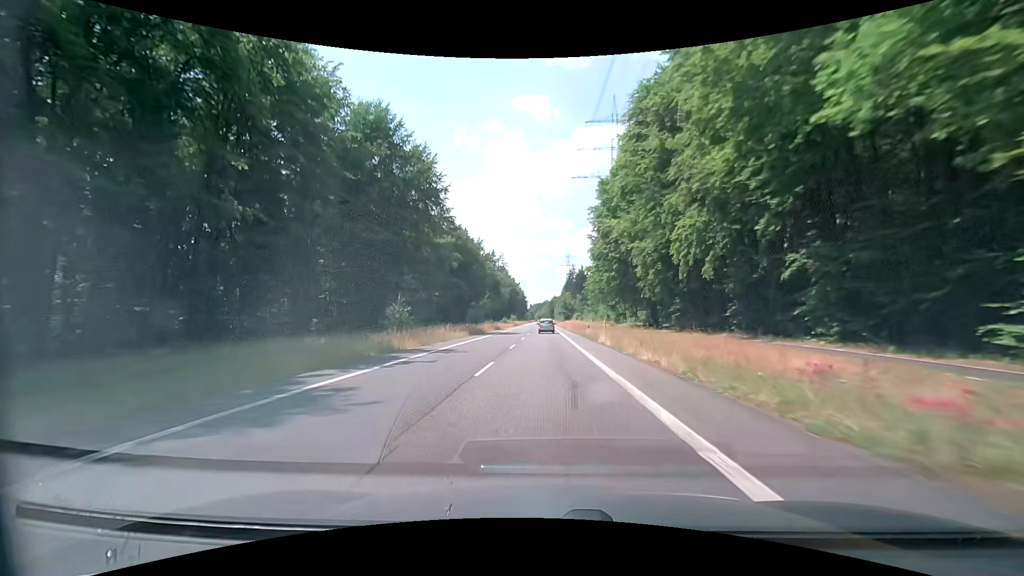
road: secondary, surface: asphalt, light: Day
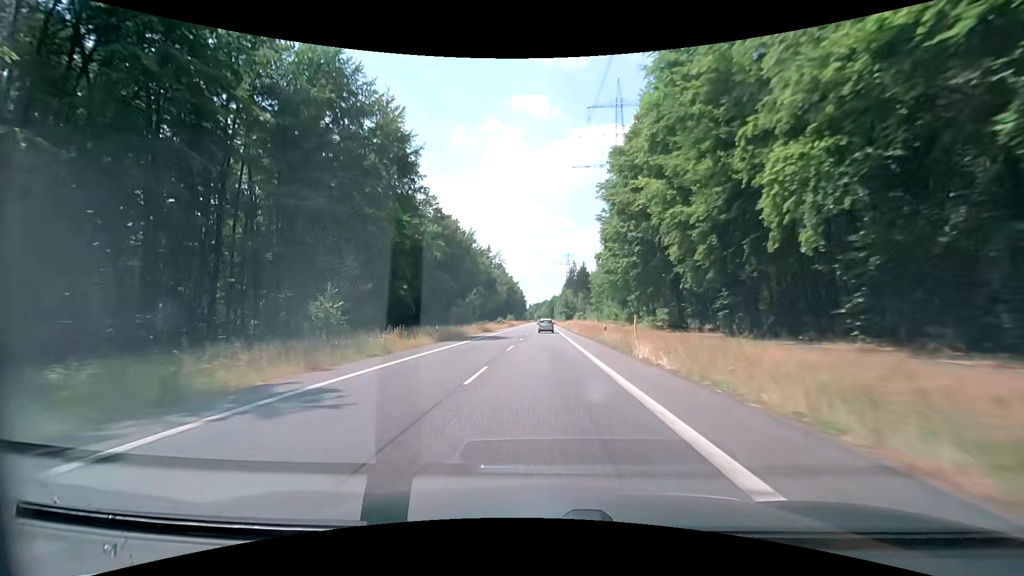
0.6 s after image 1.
(0.0, +13.5) m; 0°
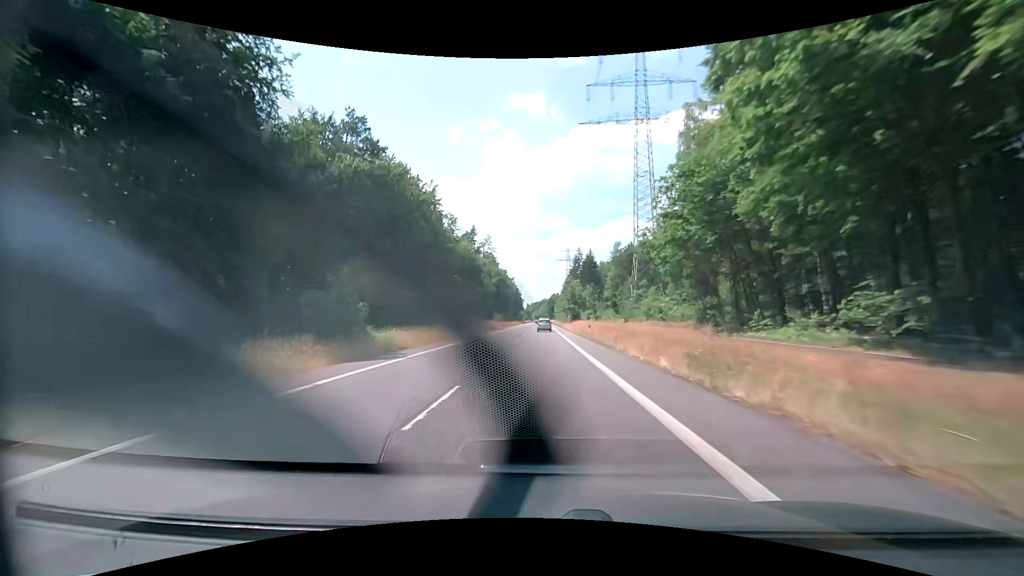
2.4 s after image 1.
(+0.2, +40.3) m; 0°
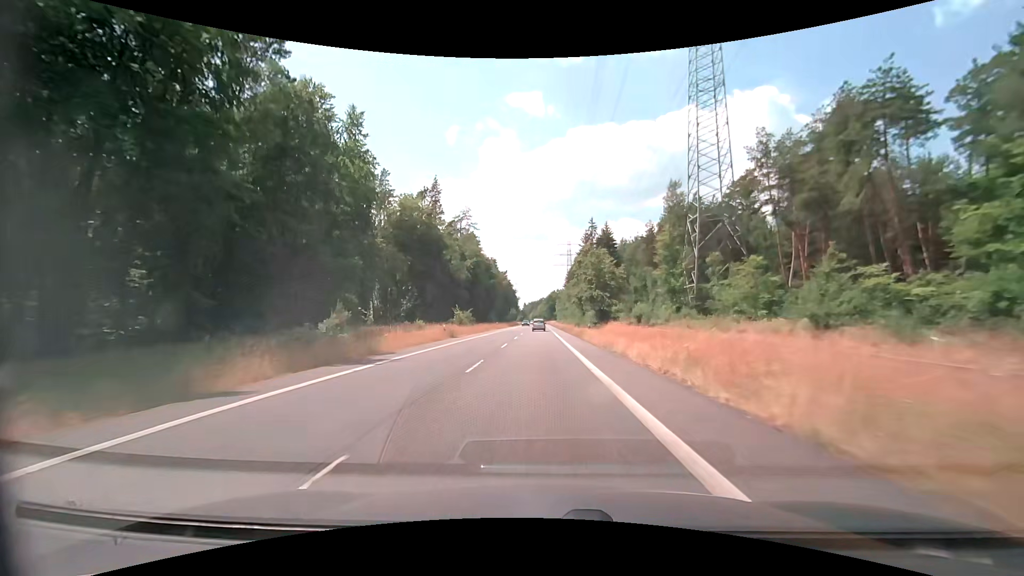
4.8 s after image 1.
(0.0, +53.1) m; 0°
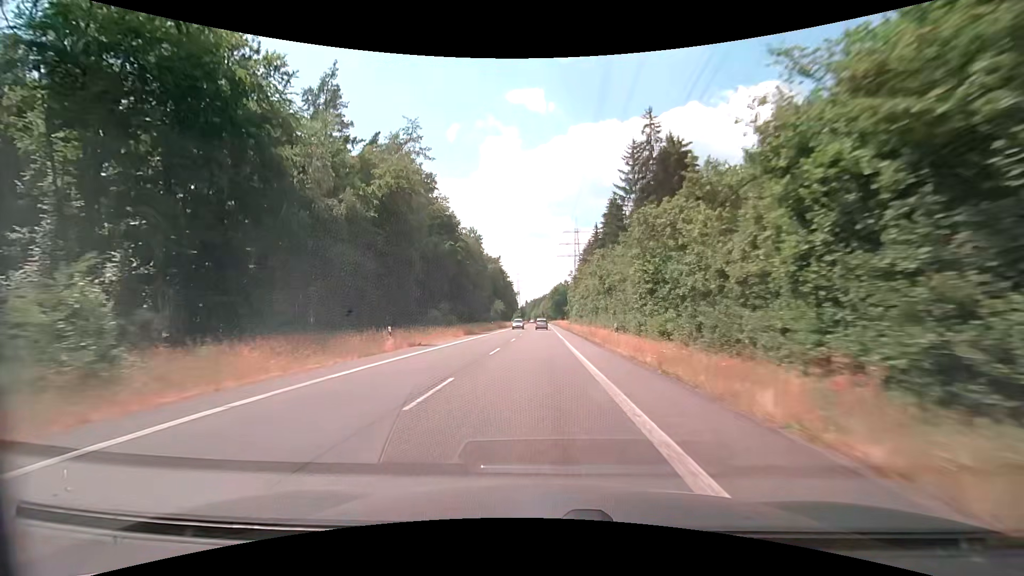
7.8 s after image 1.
(-0.4, +65.4) m; -1°
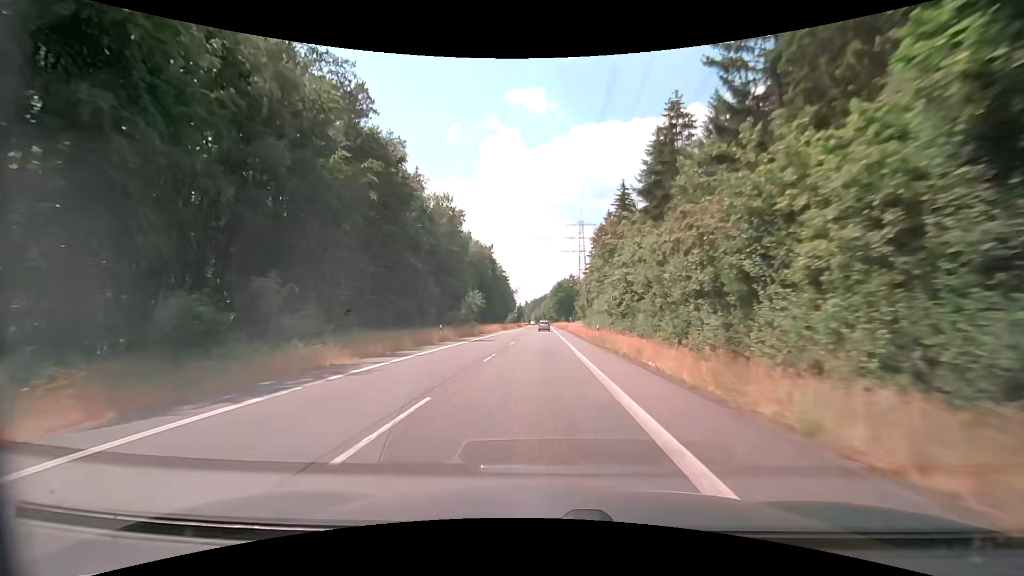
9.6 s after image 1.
(+0.3, +38.8) m; 0°
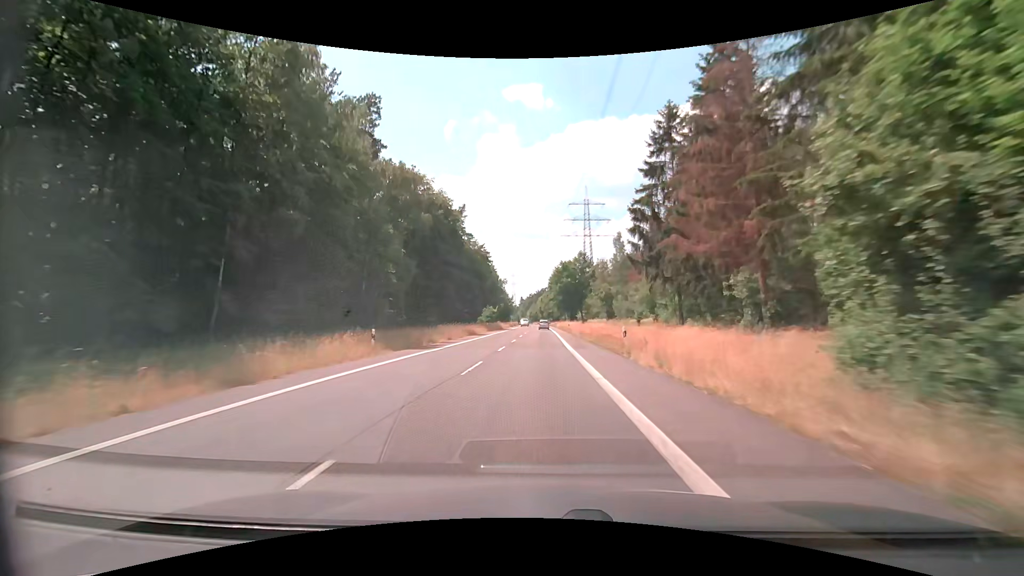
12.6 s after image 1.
(+0.1, +64.1) m; 0°
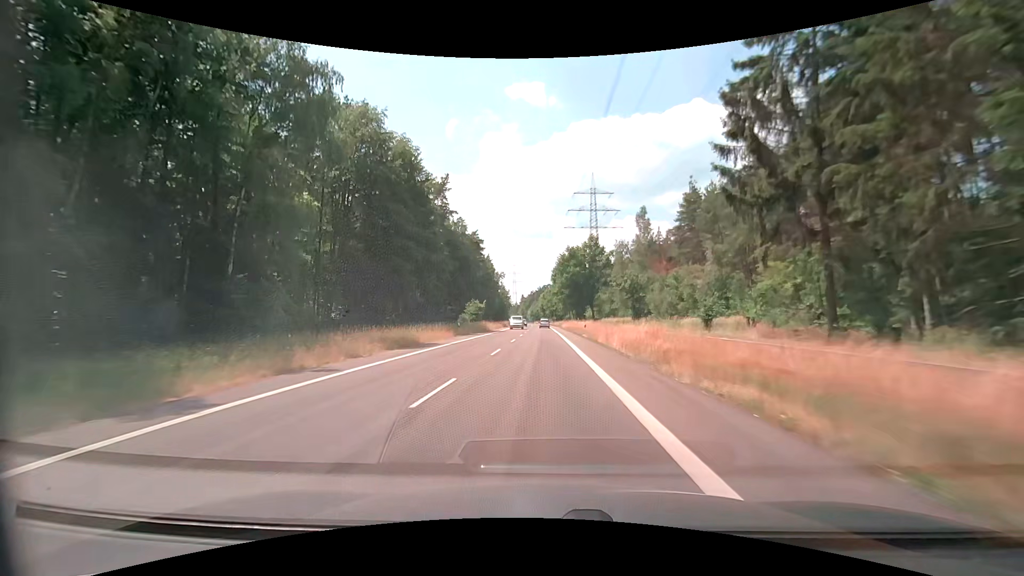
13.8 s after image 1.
(-0.1, +25.5) m; 0°
(0, +10) (0, +20) (0, +30) (0, +40) (0, +50) (-1, +60) (-1, +70) (-1, +80) (-1, +90) (-1, +100) m
